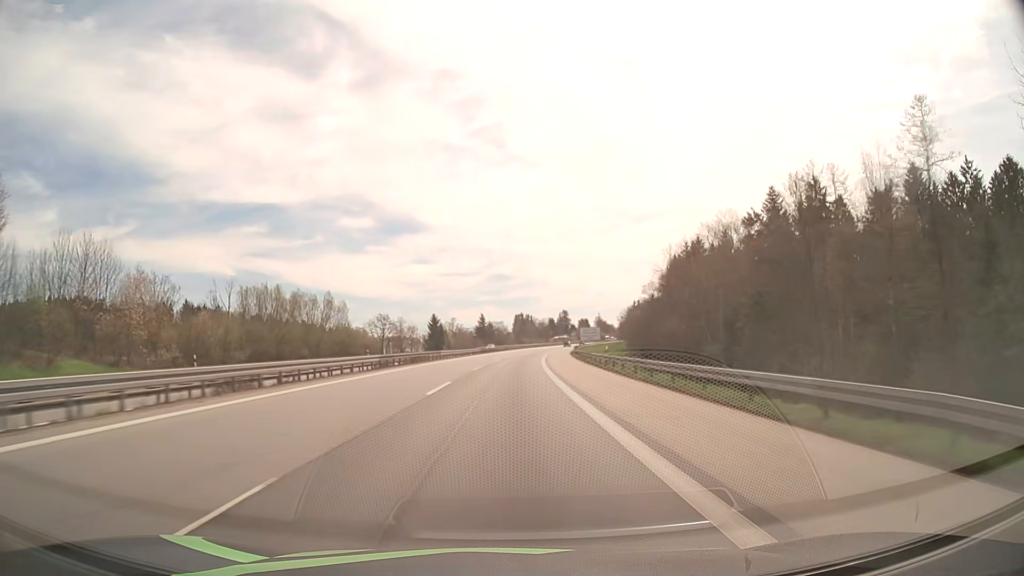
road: motorway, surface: asphalt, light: Day
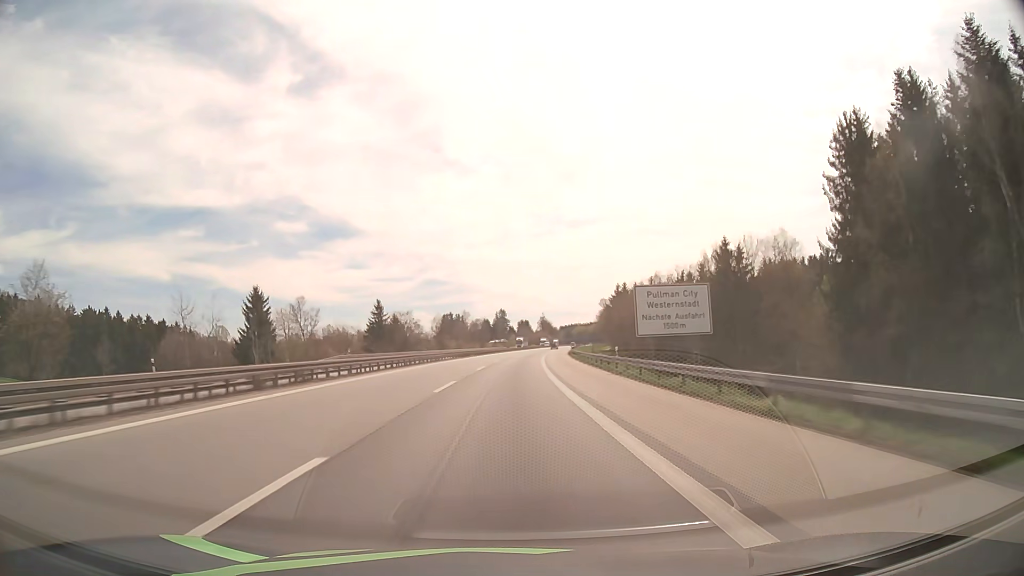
(+5.2, +105.9) m; +6°
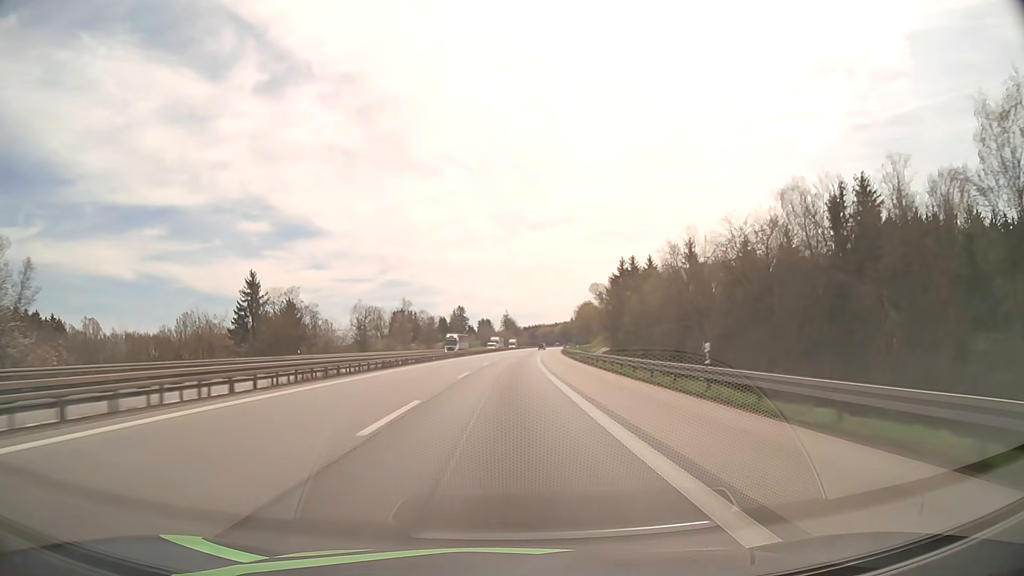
(+1.8, +63.5) m; +3°
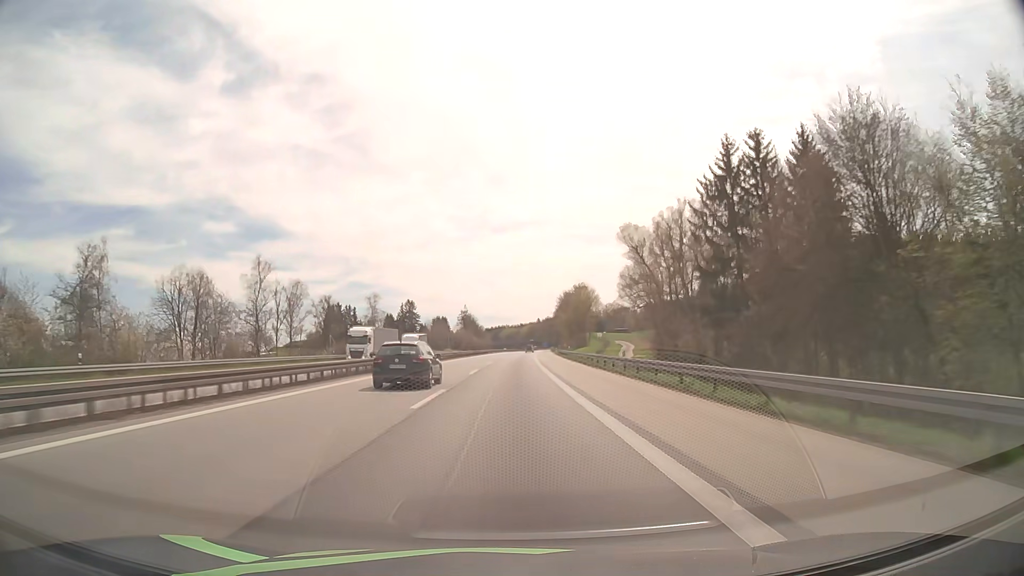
(+2.6, +84.7) m; +3°
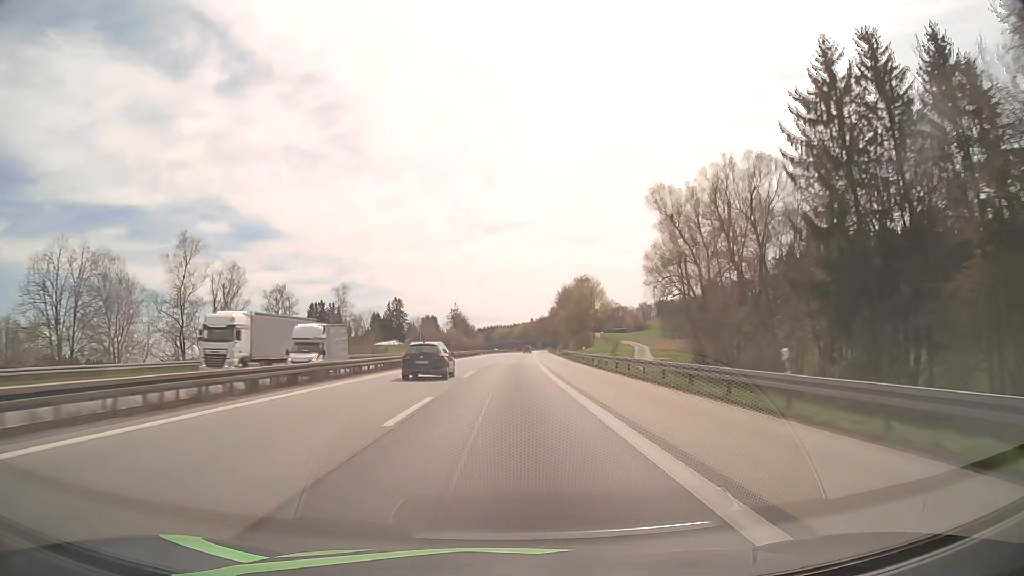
(+0.1, +21.2) m; +1°
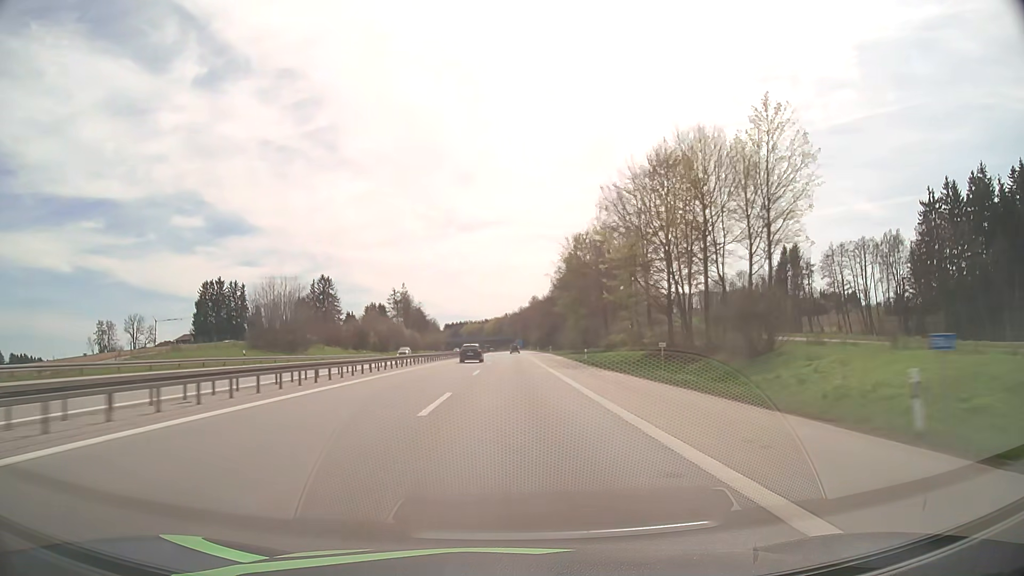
(+2.2, +106.0) m; +2°
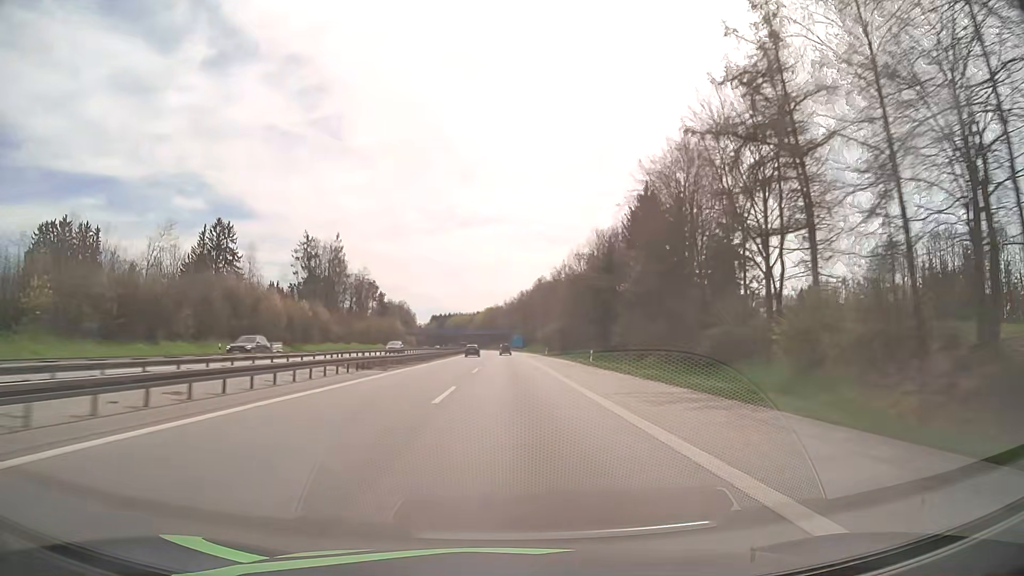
(+0.7, +104.6) m; 0°
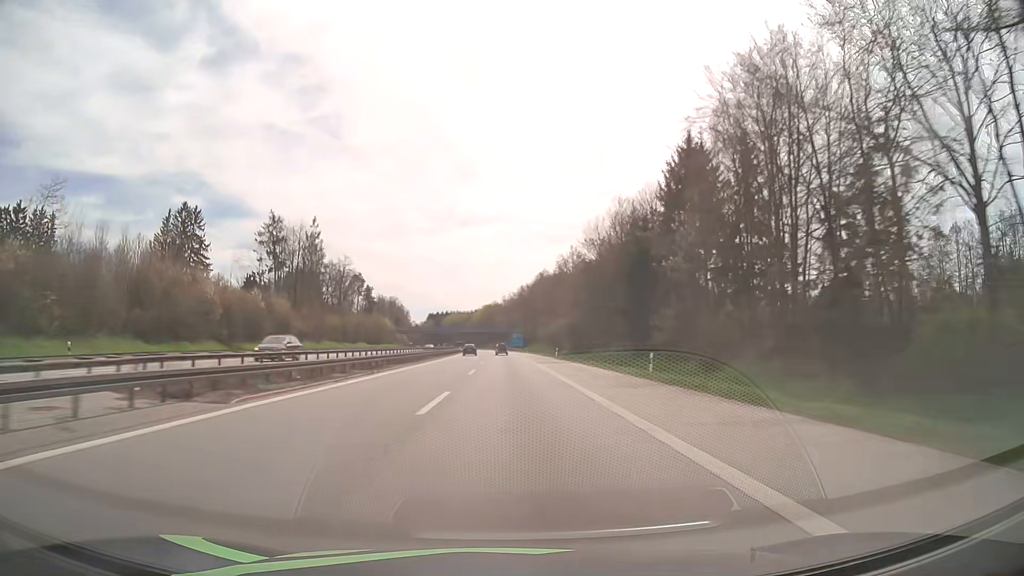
(+0.1, +20.5) m; 0°
(0, +10) (0, +20) (0, +30) (0, +40) (0, +50) (0, +60) (0, +70) (-1, +80) (-1, +90) (-1, +100) m
